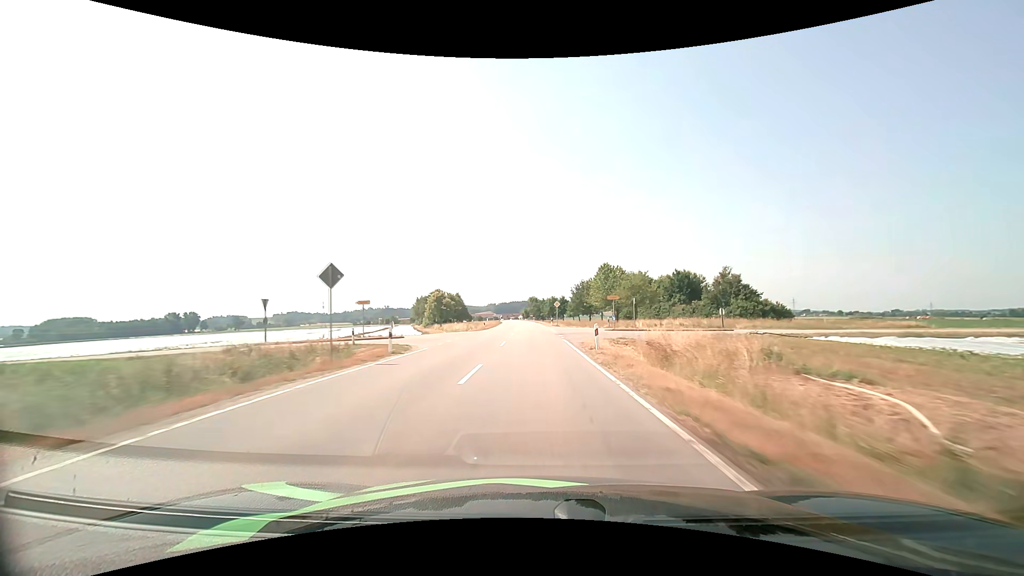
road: tertiary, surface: asphalt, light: Day
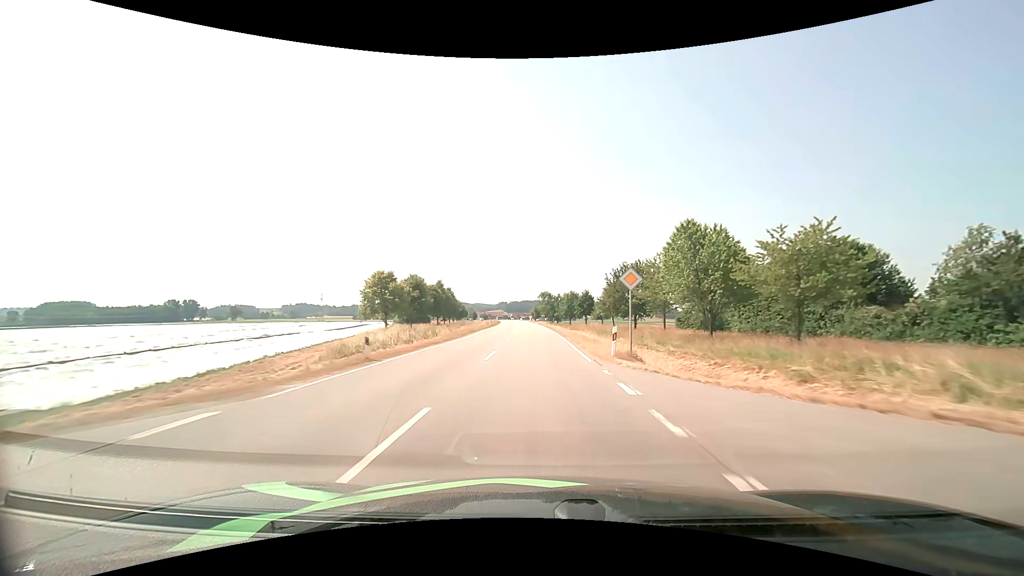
(-0.5, +43.1) m; -1°
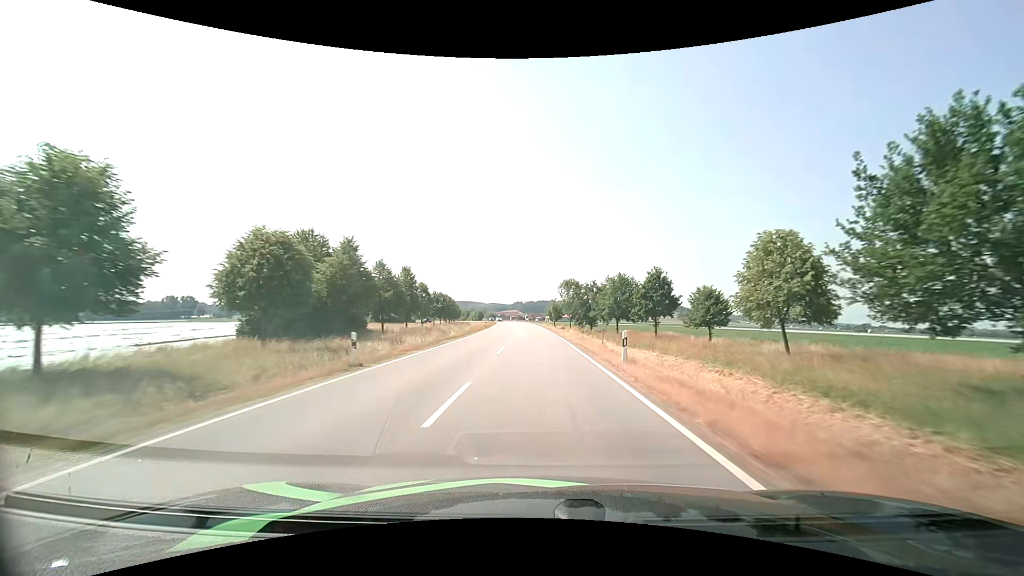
(-0.9, +57.9) m; -2°
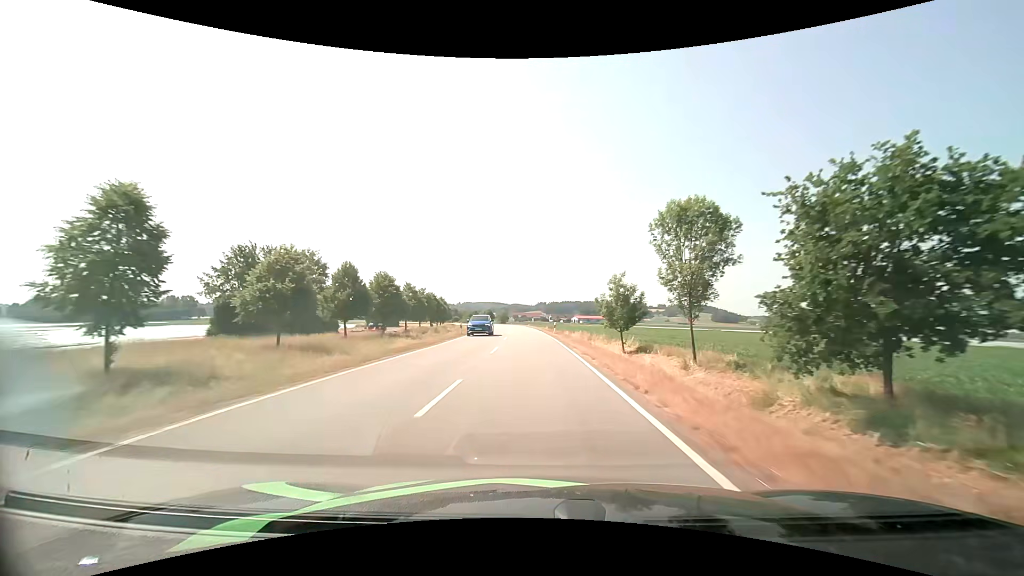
(-1.5, +72.7) m; -3°
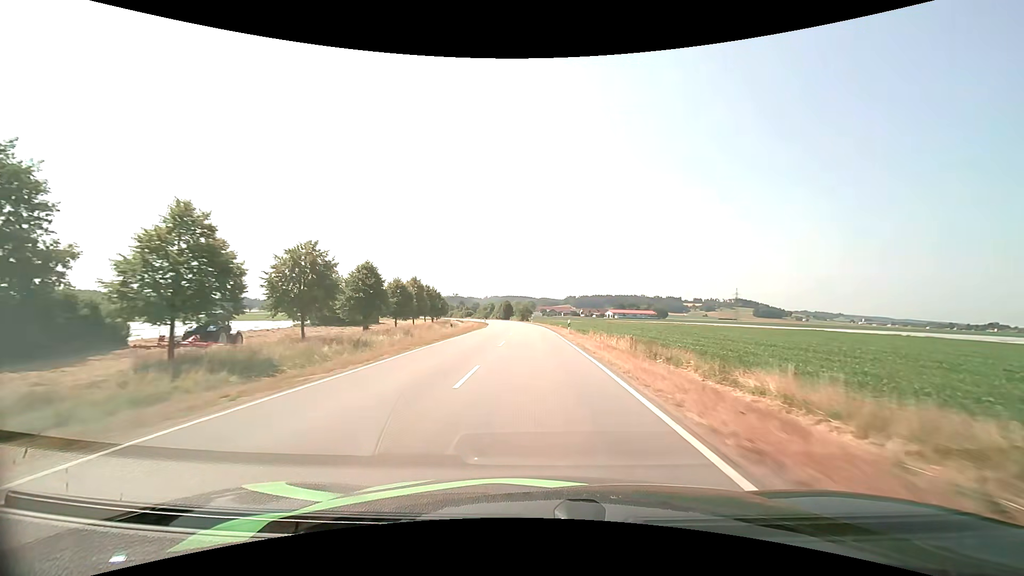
(-1.8, +58.5) m; -3°
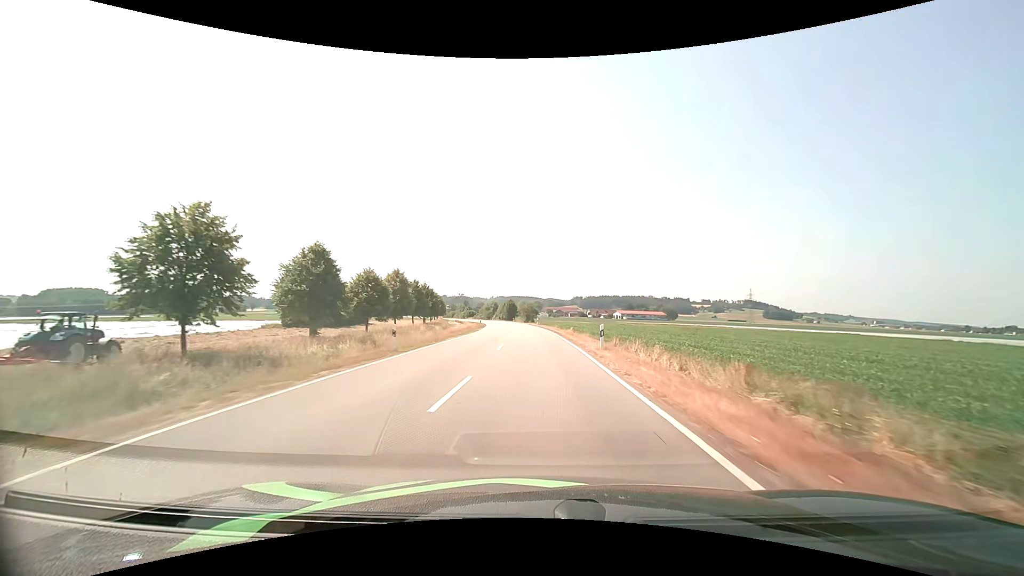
(-0.1, +14.5) m; -1°
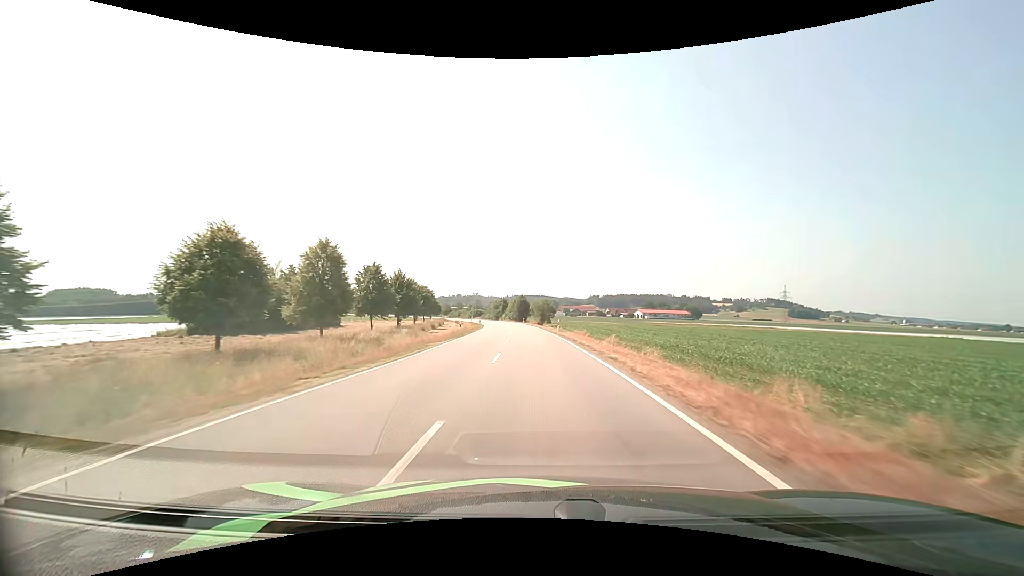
(-0.4, +28.9) m; -2°
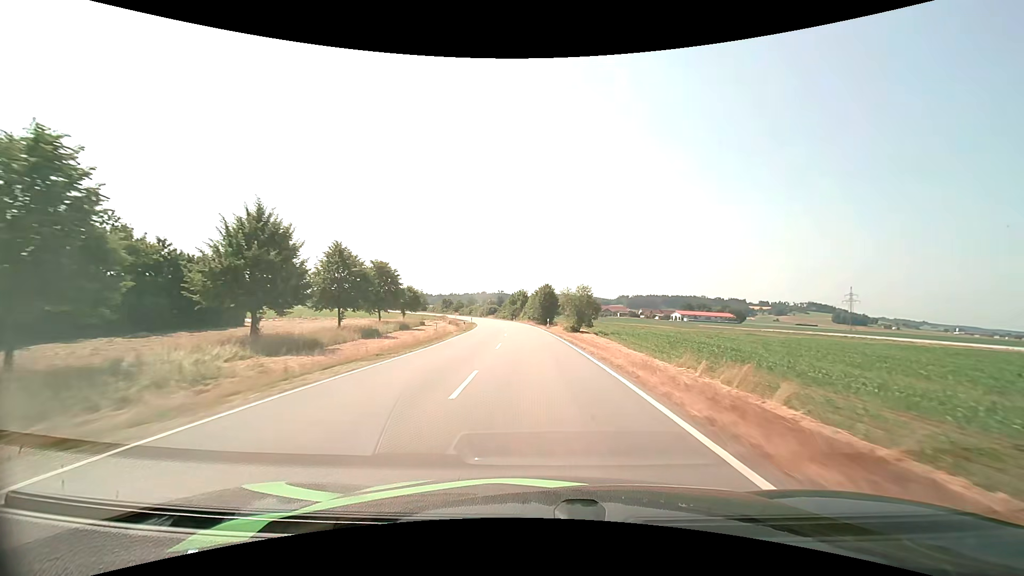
(-1.0, +42.9) m; -3°
(0, +10) (0, +20) (-1, +30) (-1, +40) (-2, +50) (-3, +60) (-4, +70) (-5, +80) (-6, +90) (-8, +100) m
